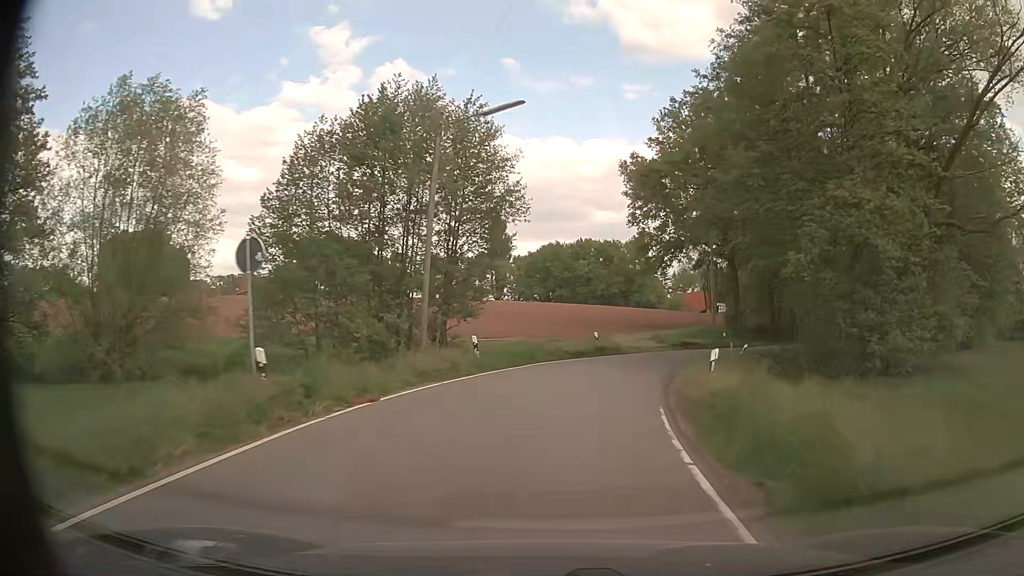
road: tertiary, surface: asphalt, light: Day
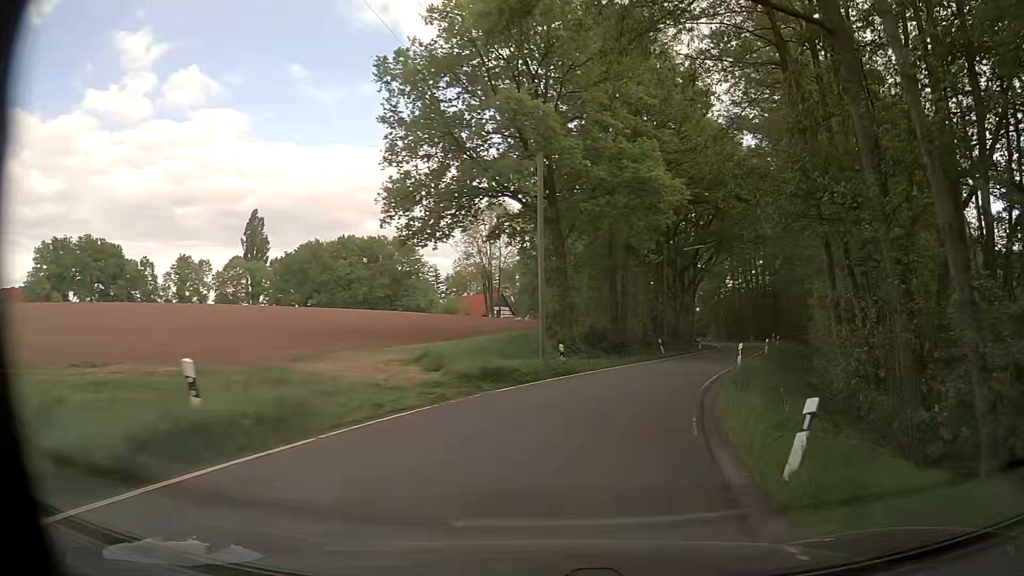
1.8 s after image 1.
(+3.1, +23.9) m; +18°
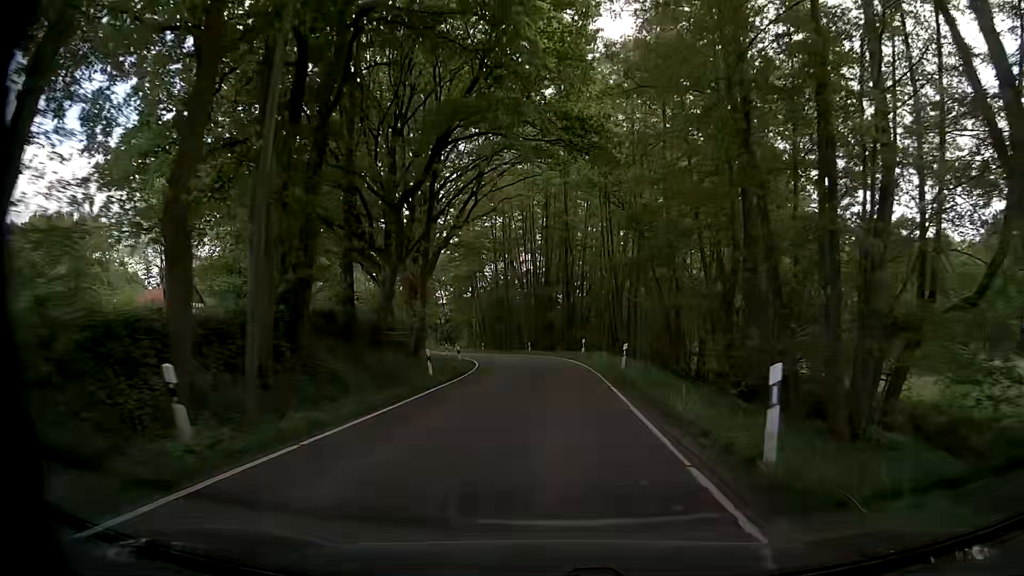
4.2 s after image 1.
(+8.5, +33.9) m; +21°
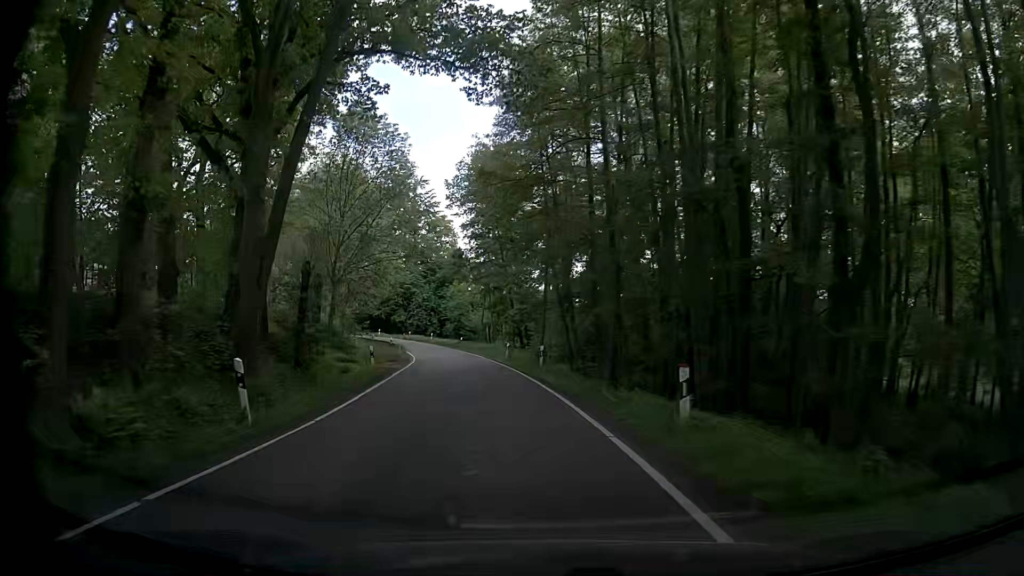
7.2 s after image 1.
(-0.3, +45.4) m; -9°
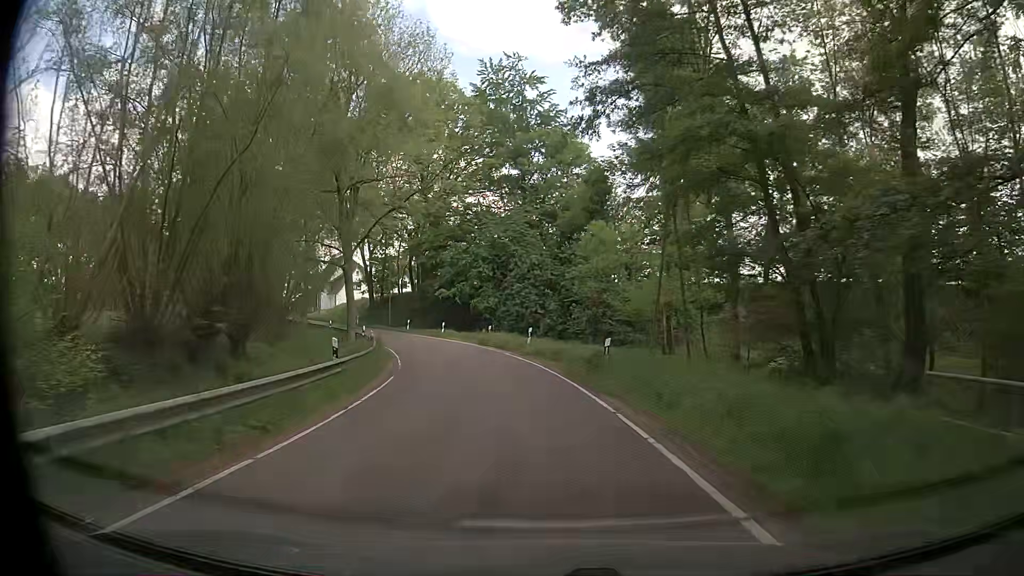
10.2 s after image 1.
(-6.3, +45.5) m; -13°
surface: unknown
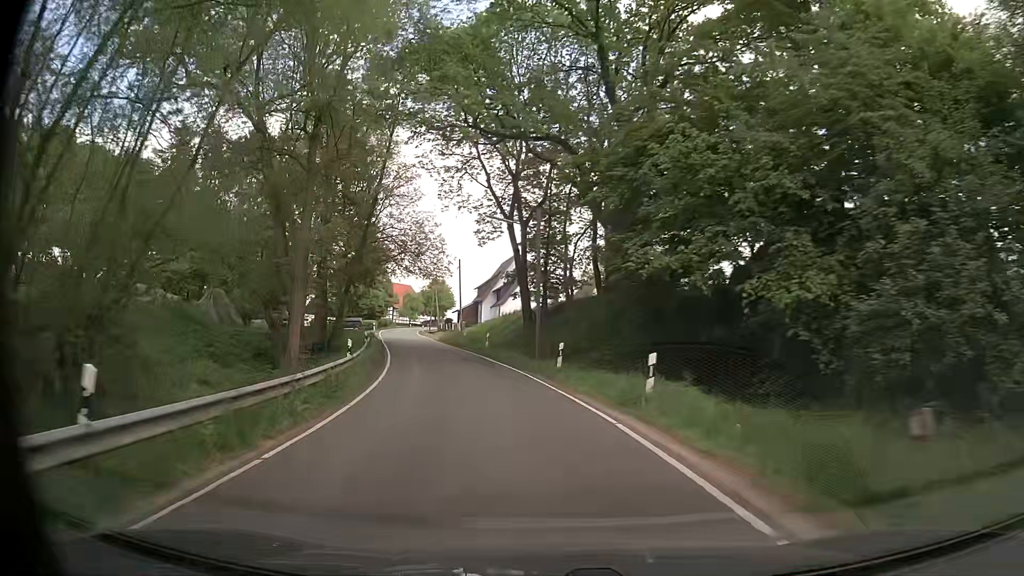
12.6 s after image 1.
(-4.7, +35.7) m; -17°
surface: asphalt
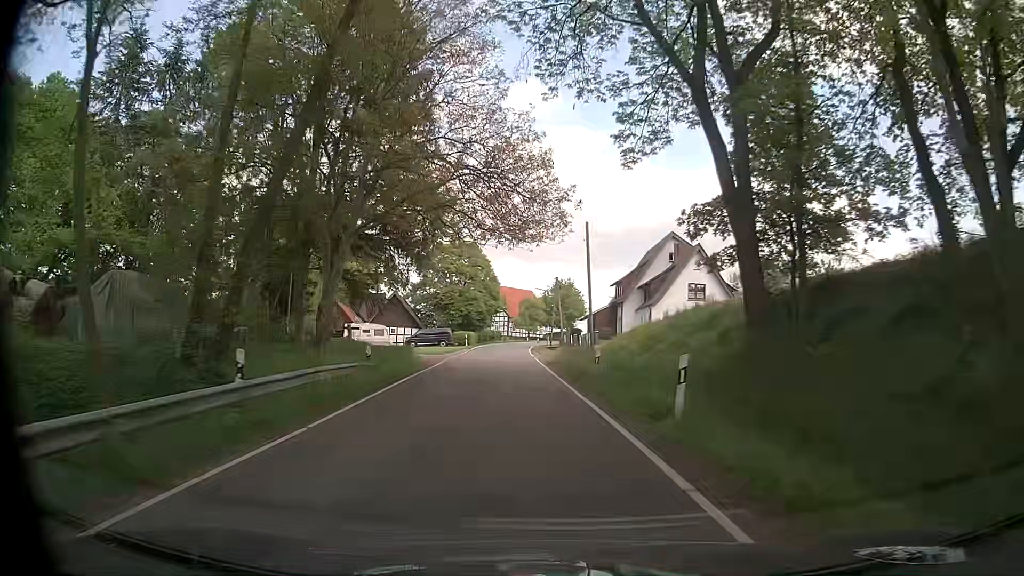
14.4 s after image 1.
(-3.4, +27.9) m; -12°
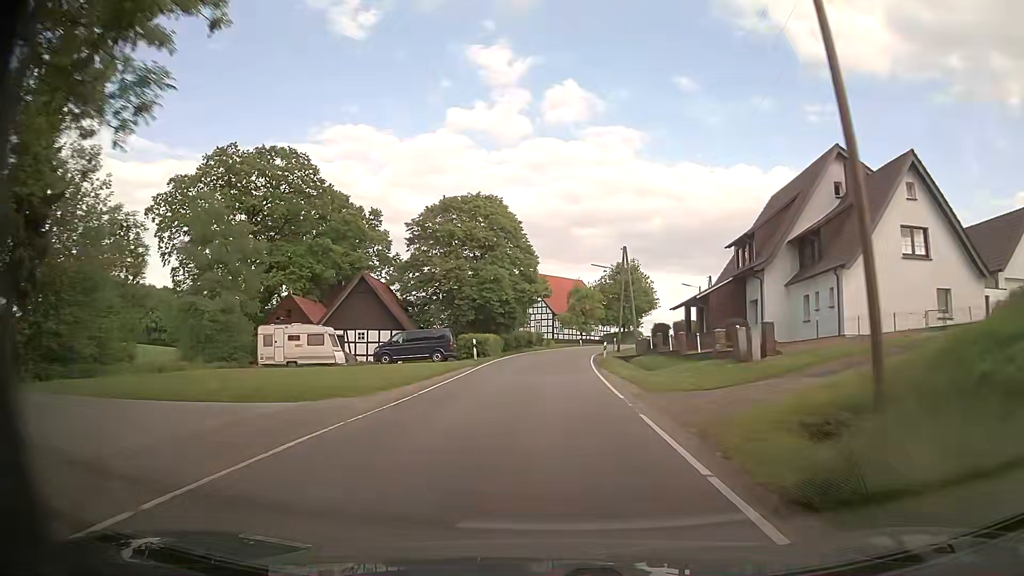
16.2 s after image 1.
(-1.2, +29.0) m; -4°
